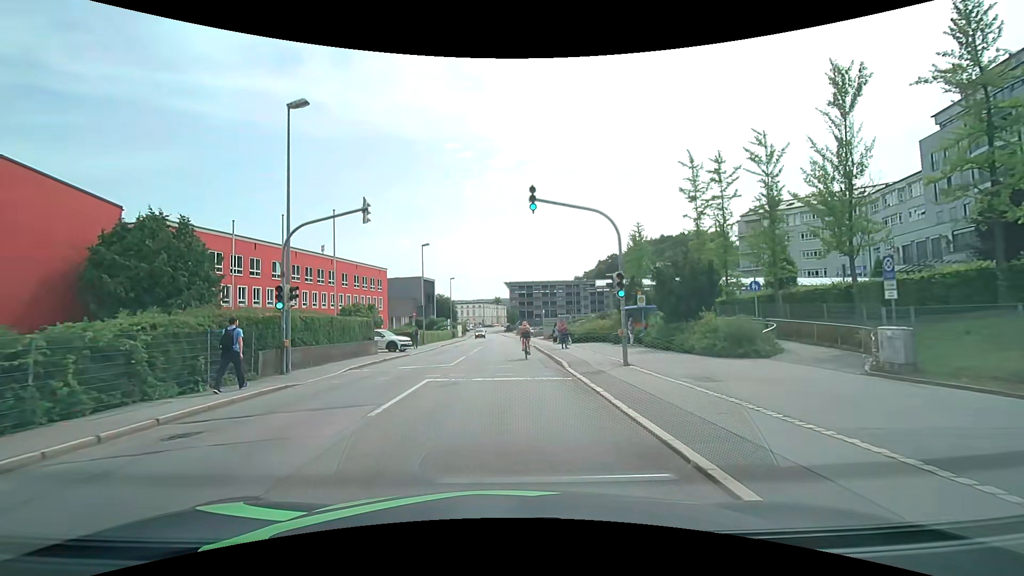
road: tertiary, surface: asphalt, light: Day
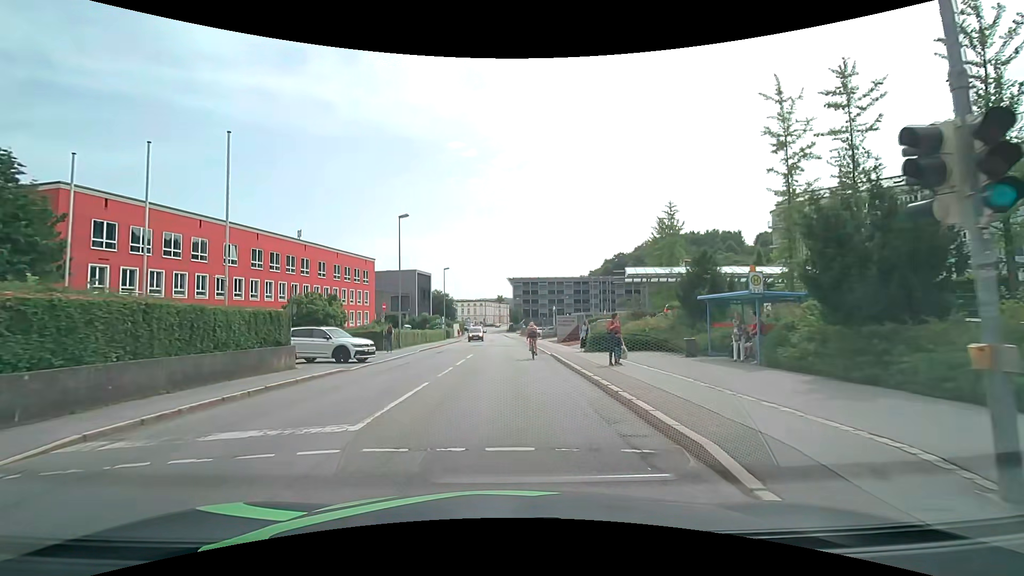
(-0.1, +12.5) m; 0°
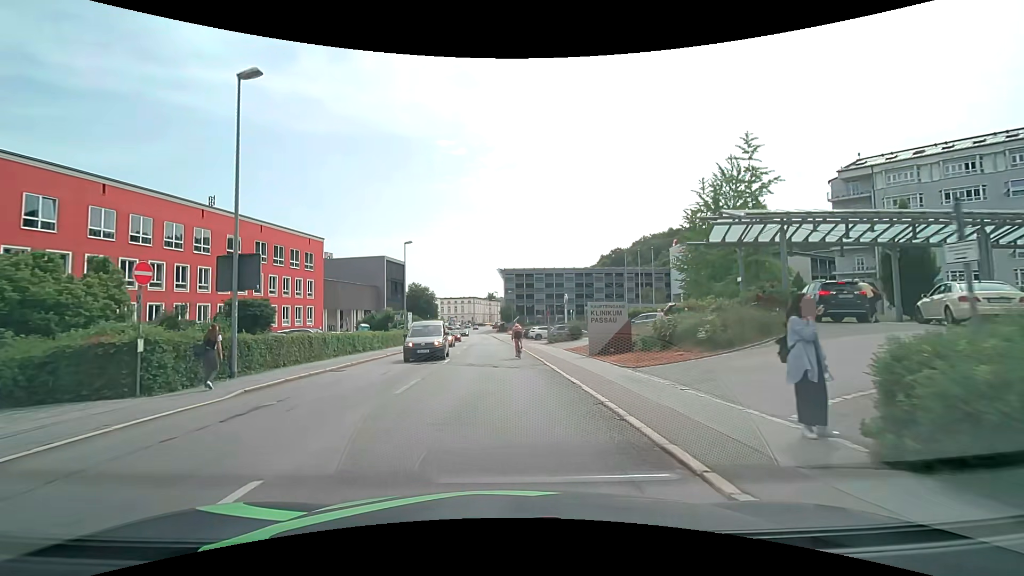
(+0.2, +21.7) m; +1°
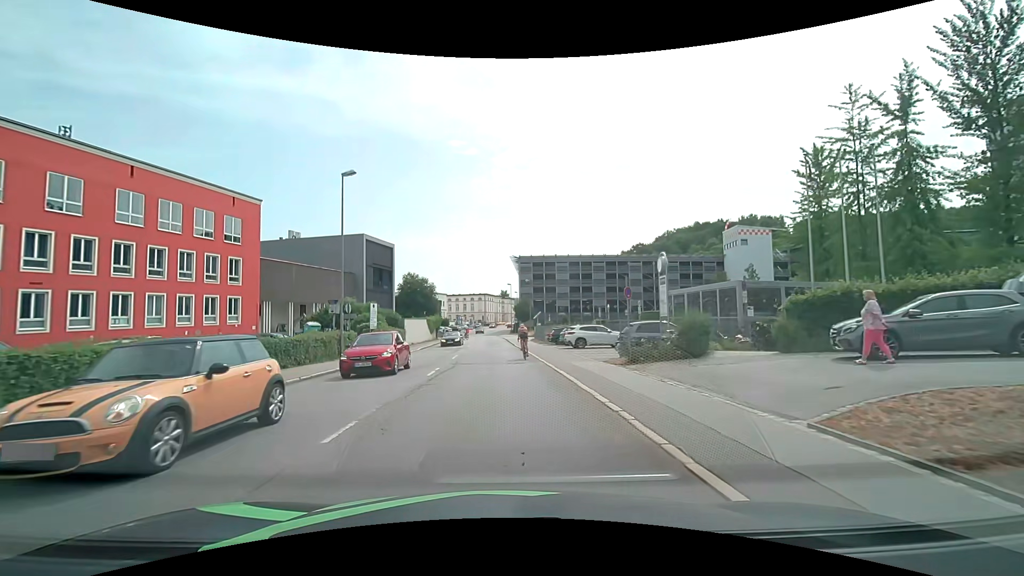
(-0.3, +22.7) m; -2°
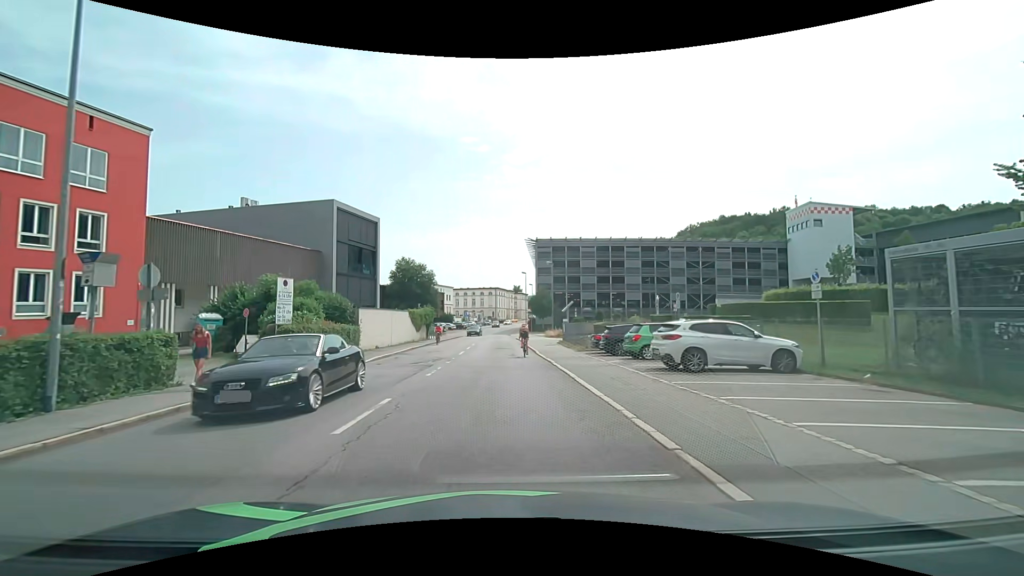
(-0.1, +17.9) m; -2°
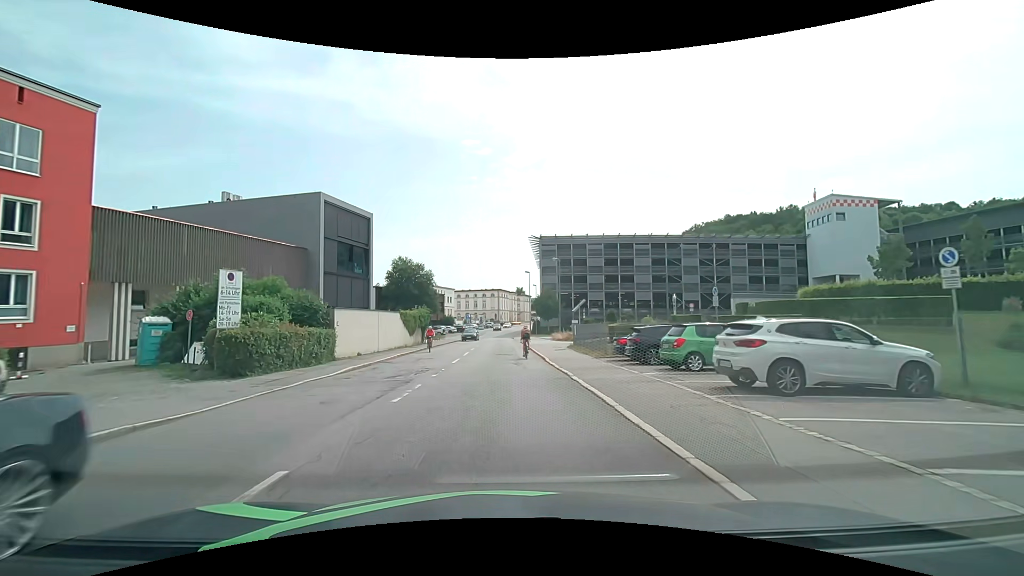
(0.0, +4.6) m; 0°
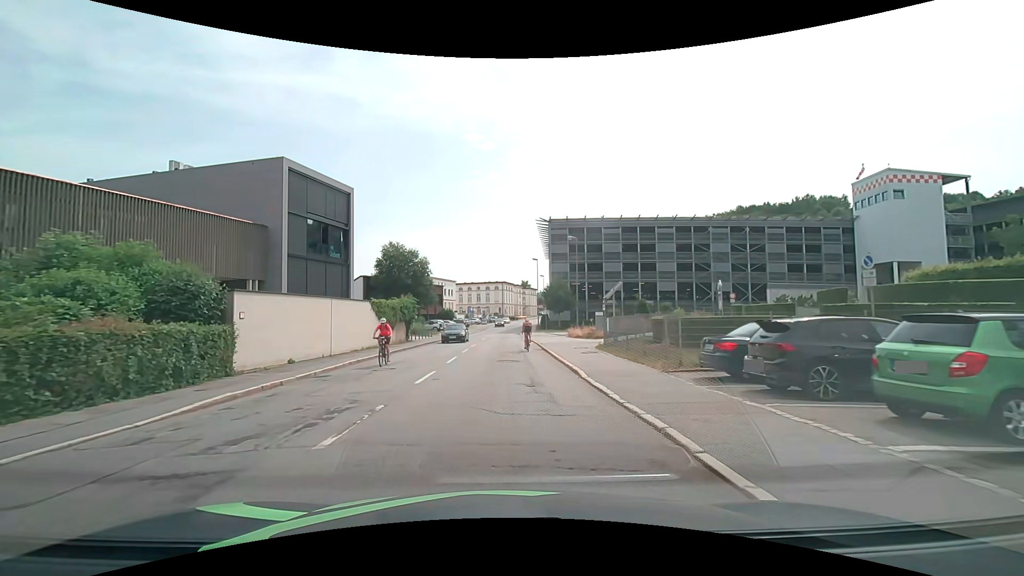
(-0.1, +9.4) m; -1°
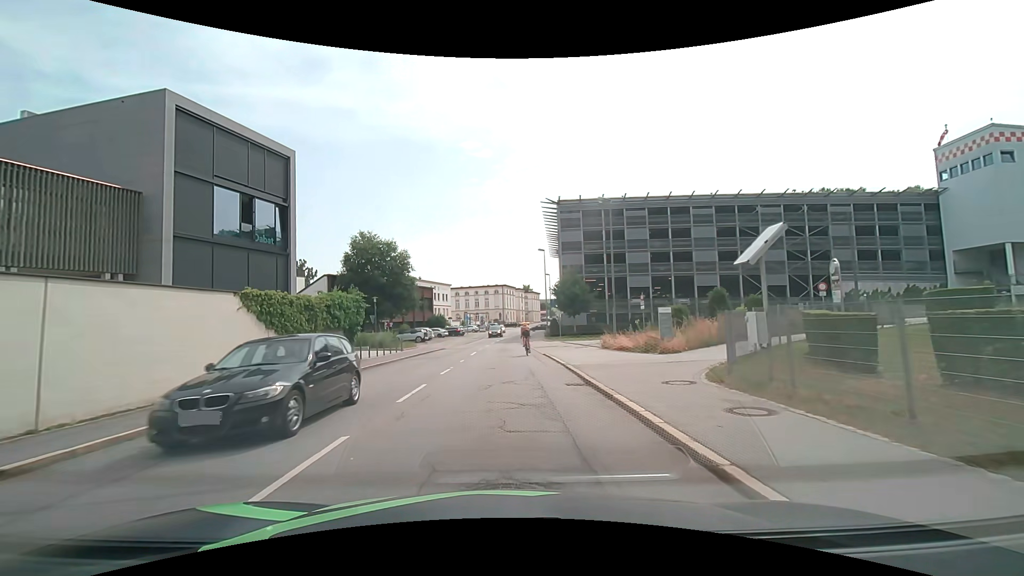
(0.0, +14.1) m; 0°
(0, +10) (0, +20) (0, +30) (0, +40) (0, +50) (+1, +60) (+2, +70) (+3, +80) (+4, +90) (+5, +100) m
